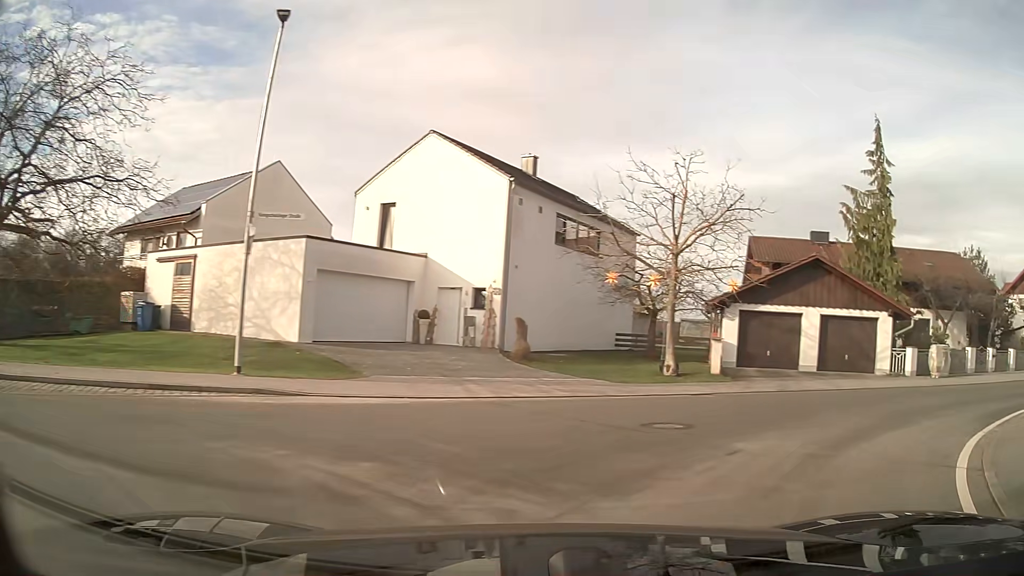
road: residential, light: Day
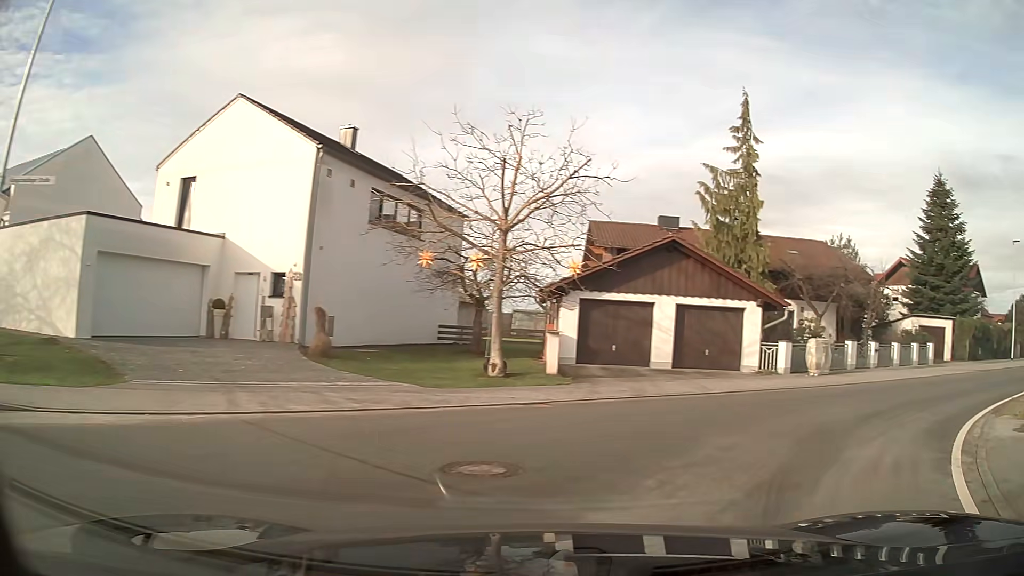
(+0.4, +3.4) m; +14°
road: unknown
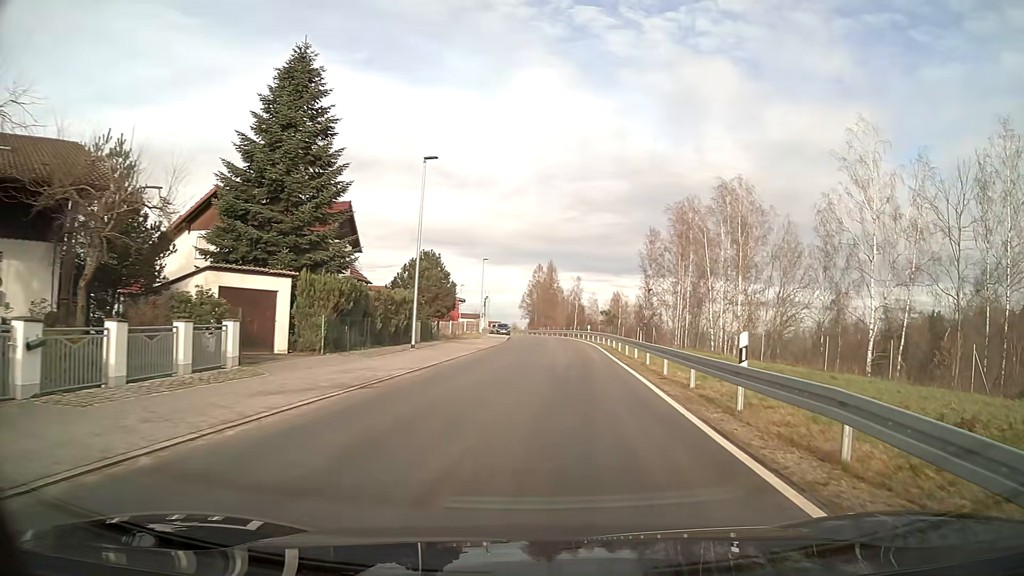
(+10.6, +17.0) m; +50°
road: unclassified
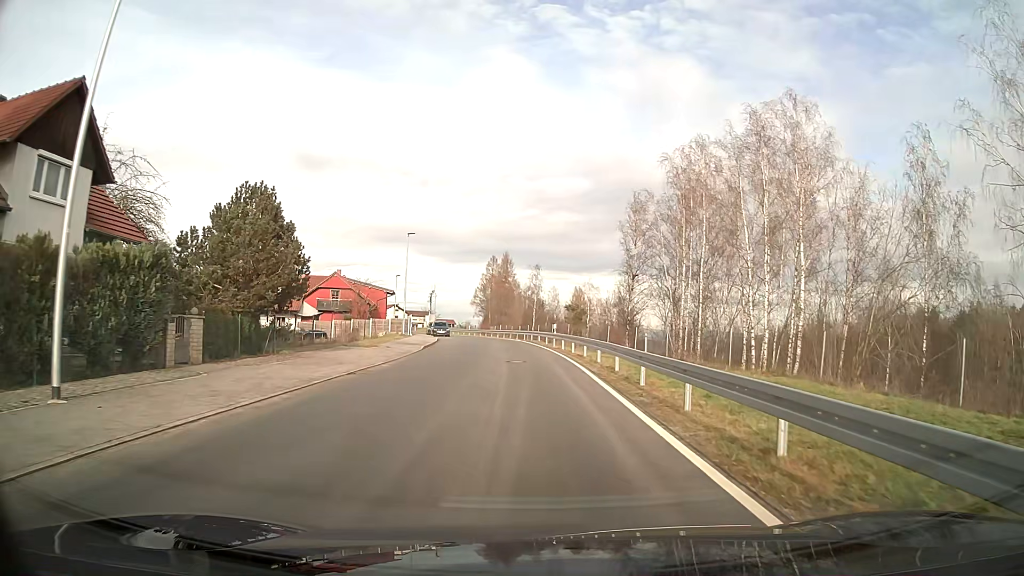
(+1.0, +20.0) m; +3°
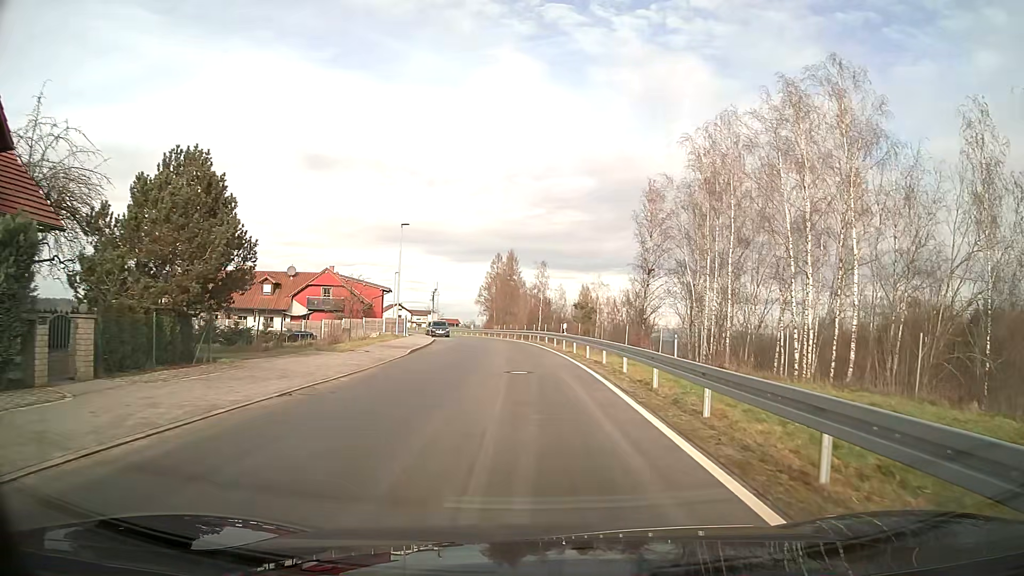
(0.0, +5.0) m; 0°
(0, +10) (0, +20) (-1, +30) (-2, +40) (-3, +50) (-4, +60) (-6, +70) (-9, +79) (-11, +89) (-14, +98) m
